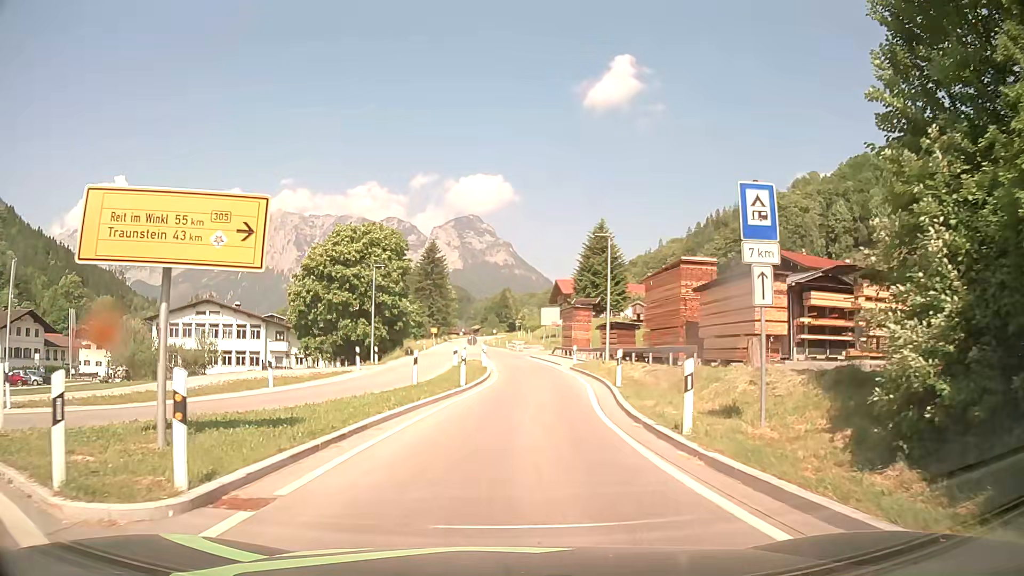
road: primary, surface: asphalt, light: Day
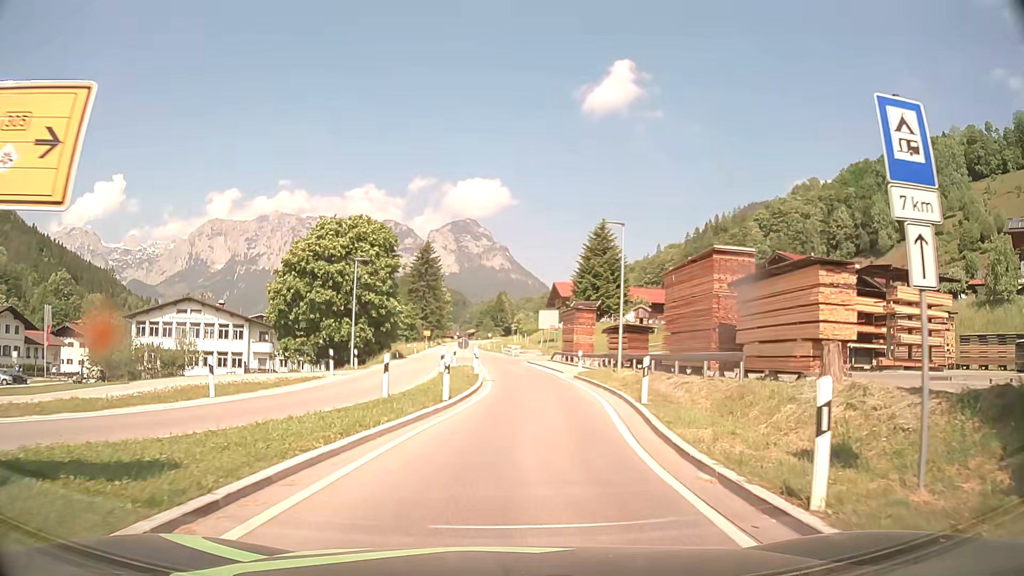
(0.0, +4.5) m; +1°
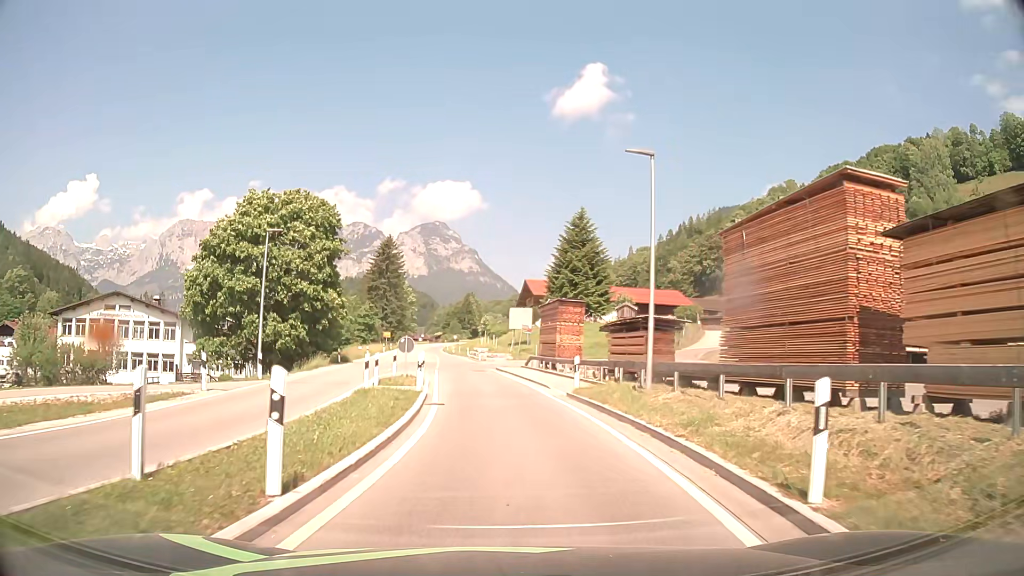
(+0.2, +10.4) m; +3°
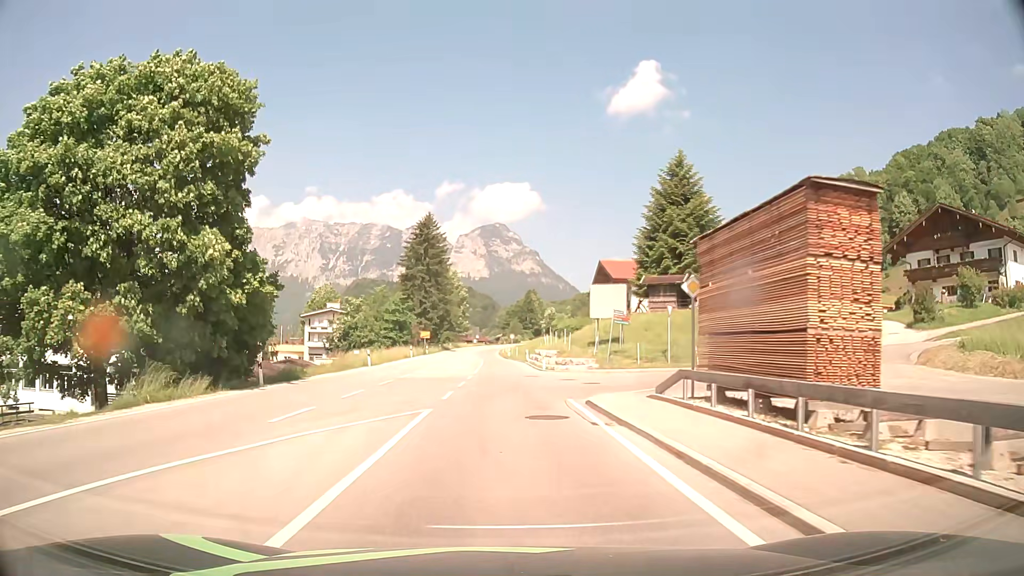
(-0.9, +25.4) m; -5°
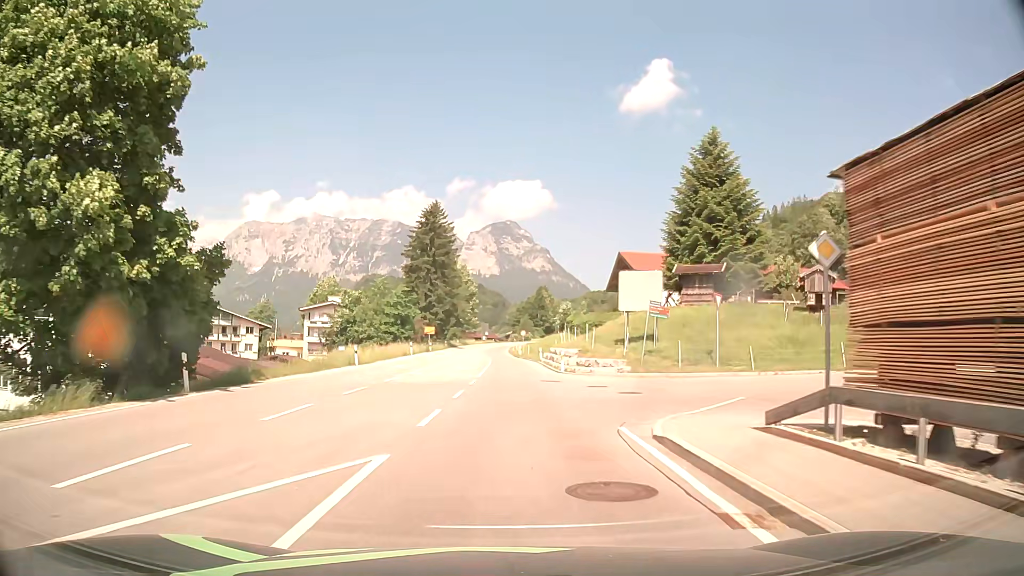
(-0.1, +6.9) m; -1°
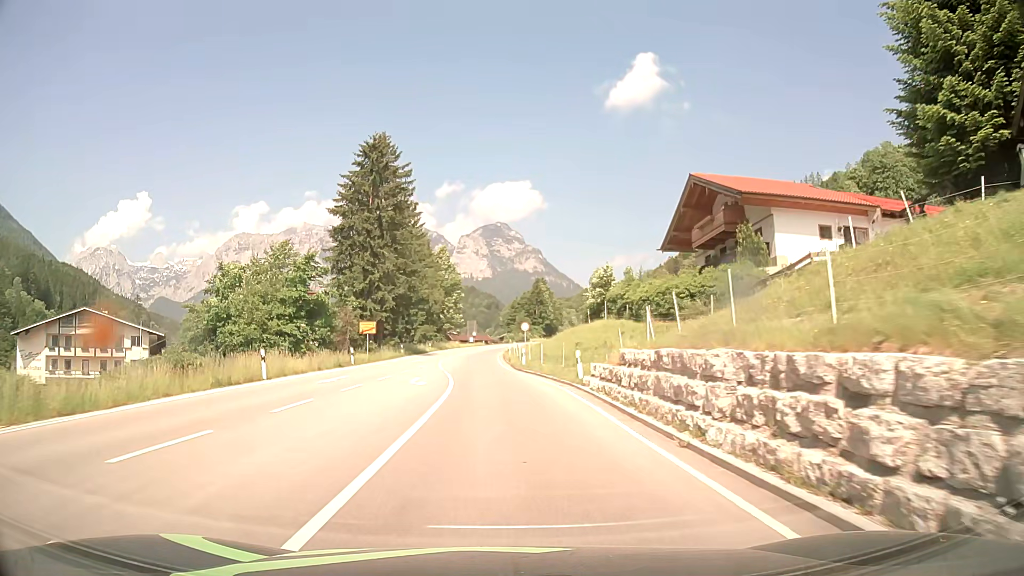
(+0.4, +36.0) m; +1°
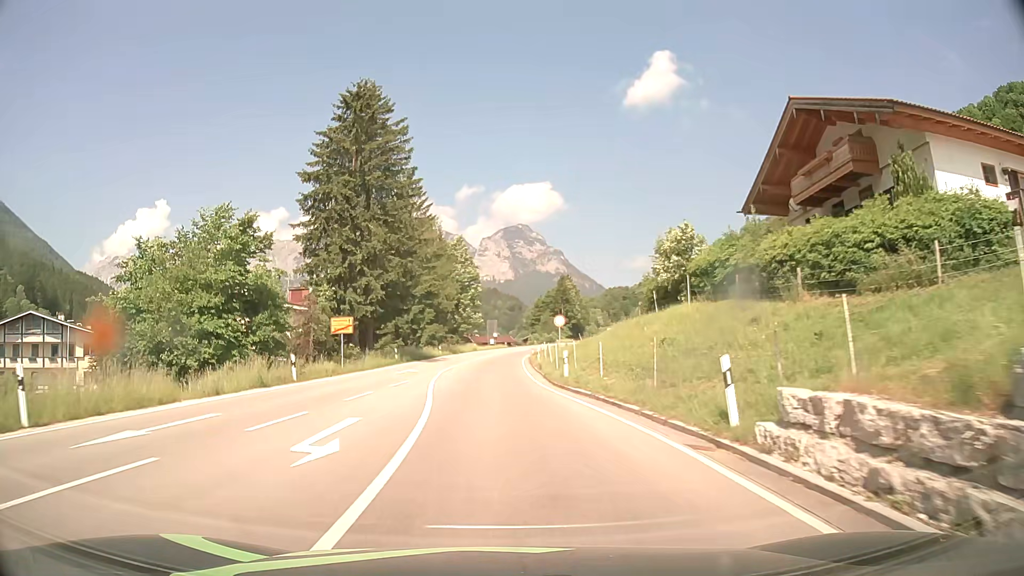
(-0.2, +14.8) m; -2°
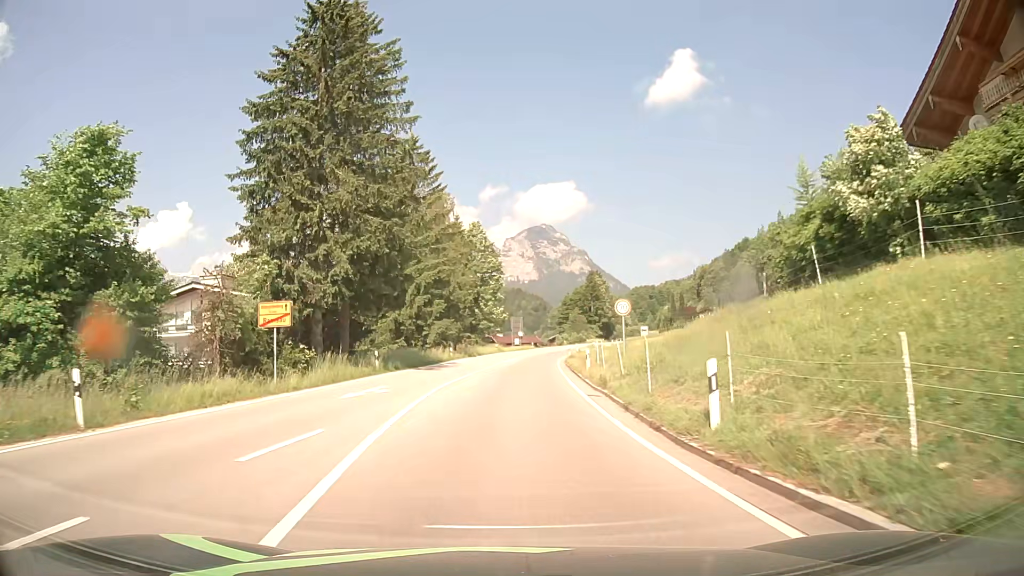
(-0.4, +14.9) m; -2°
